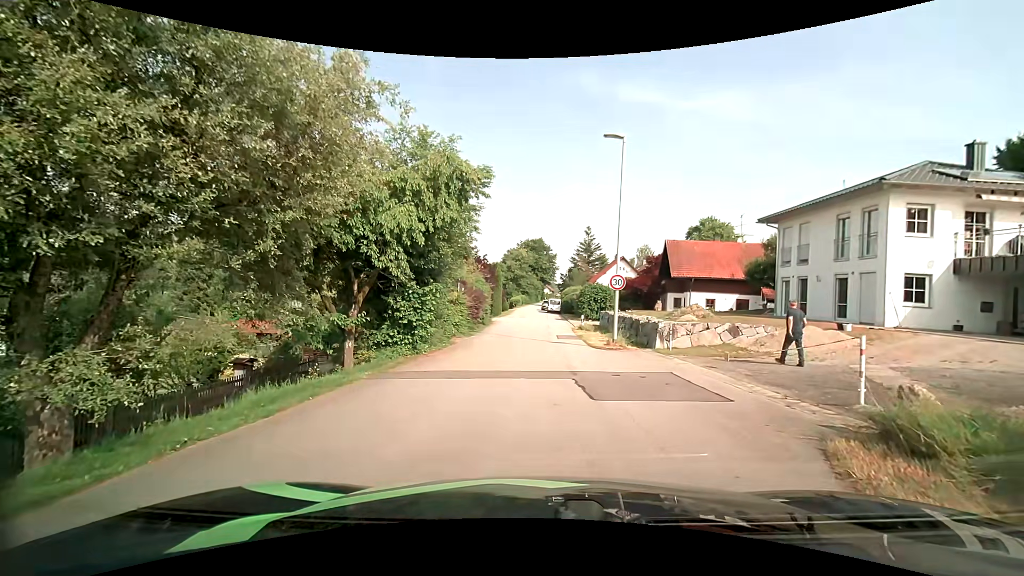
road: residential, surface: asphalt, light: Day
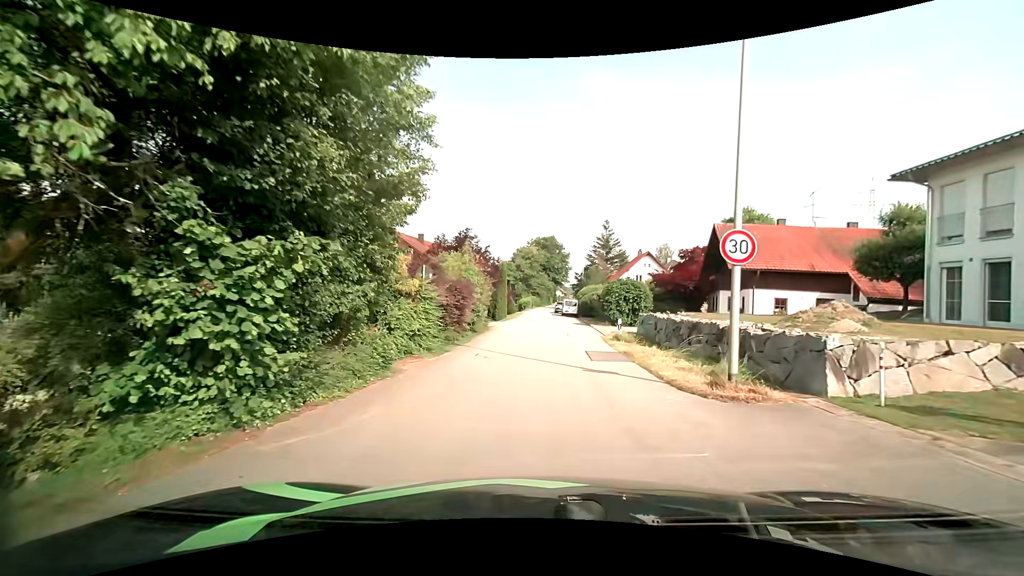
(+0.1, +10.6) m; +1°
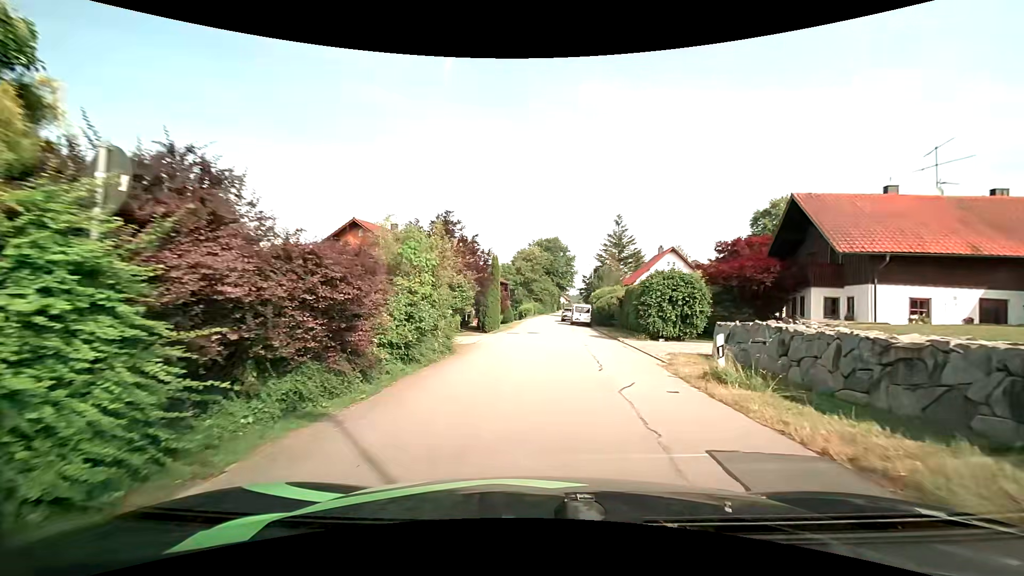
(-0.2, +11.9) m; -1°
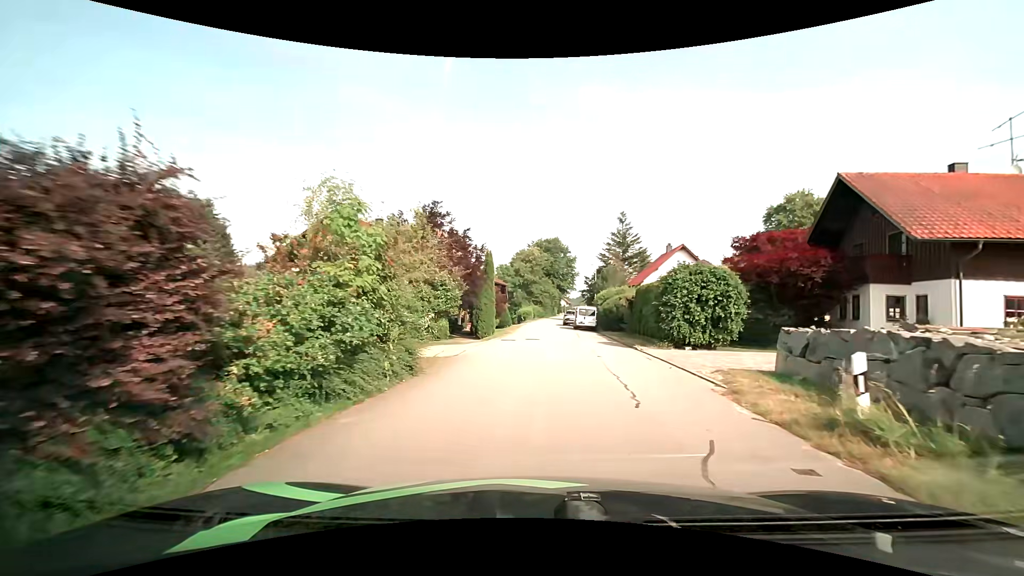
(0.0, +4.4) m; 0°
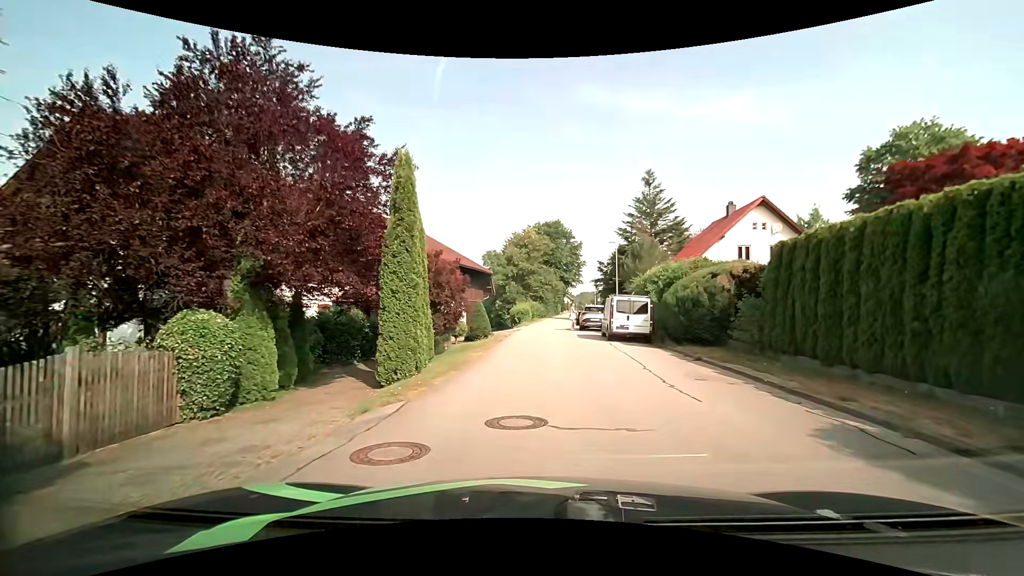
(-0.1, +19.9) m; 0°
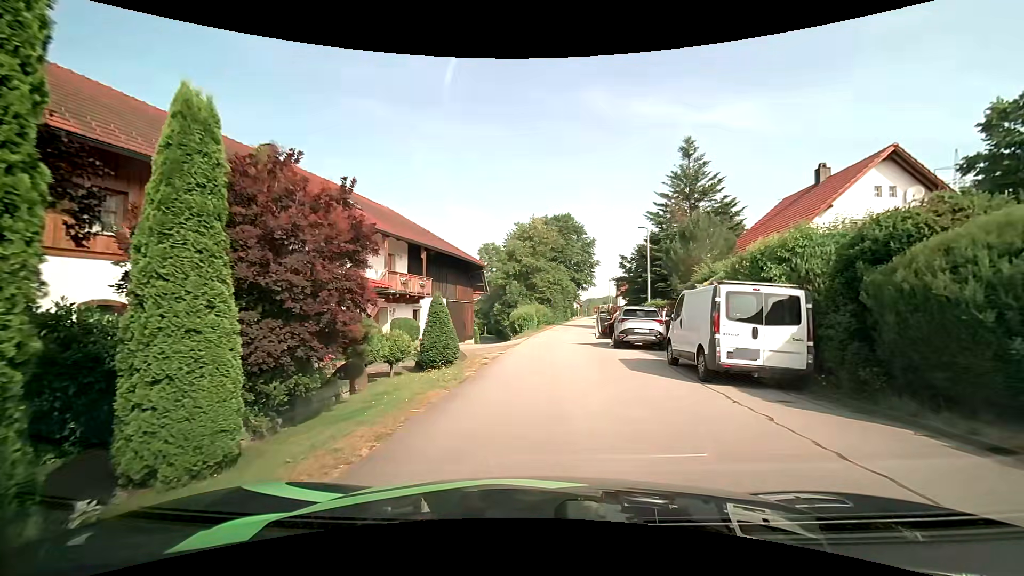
(-0.1, +11.9) m; 0°
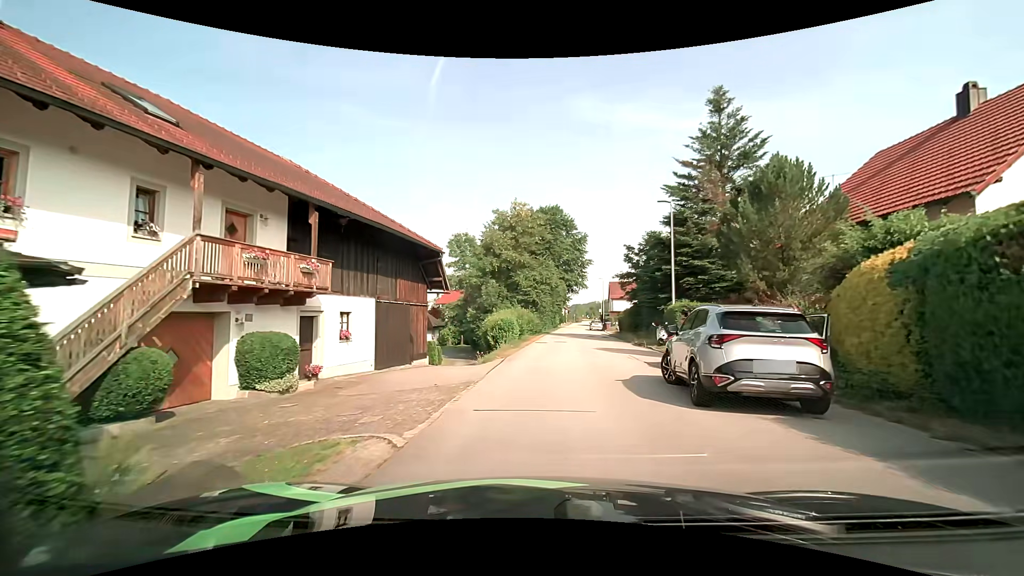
(0.0, +11.3) m; +1°
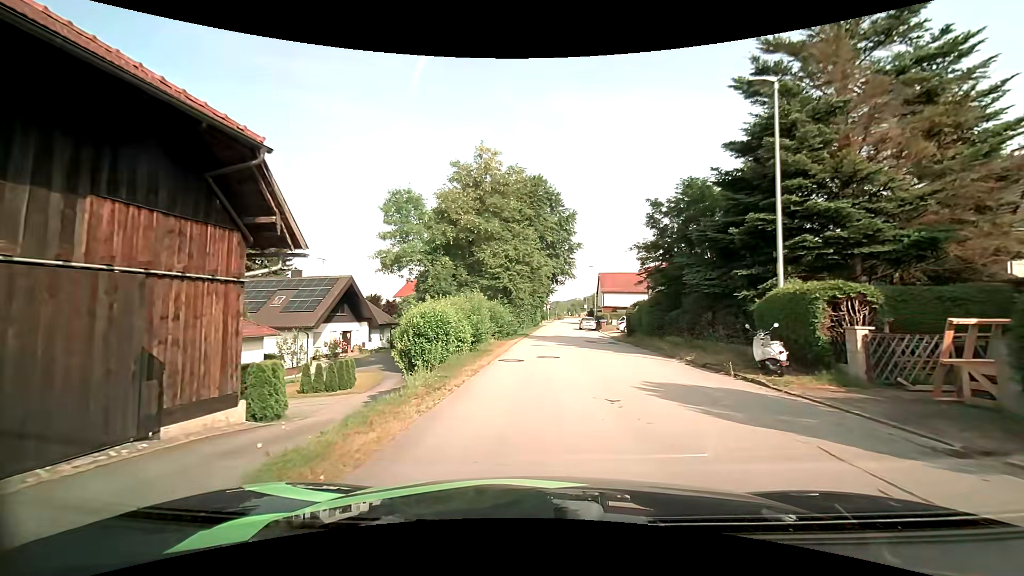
(+0.3, +15.0) m; +2°
(0, +10) (+1, +20) (+1, +30) (+1, +40) (+2, +50) (+2, +60) (+4, +70) (+5, +80) (+6, +90) (+7, +100) m
